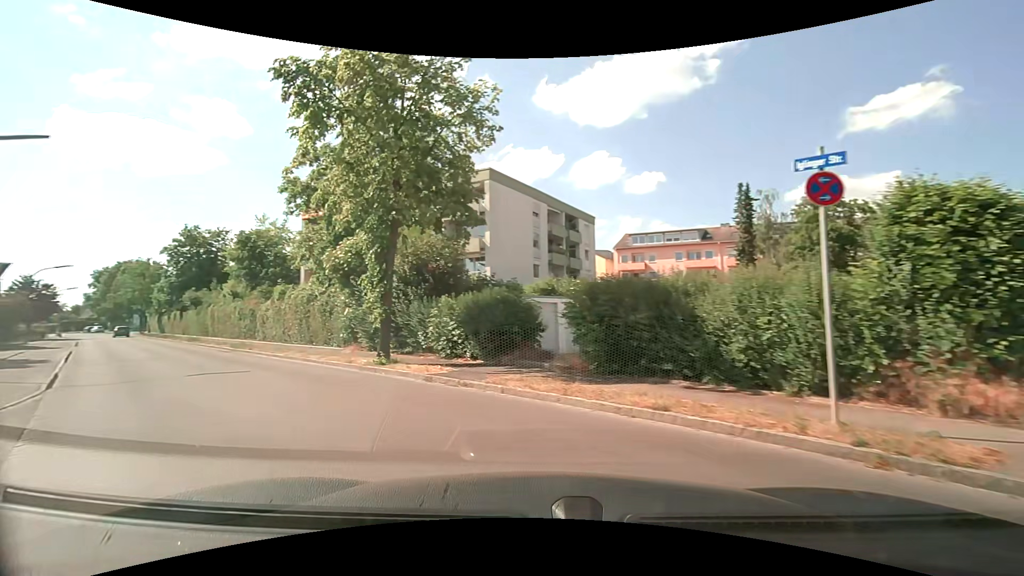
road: residential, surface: asphalt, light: Day
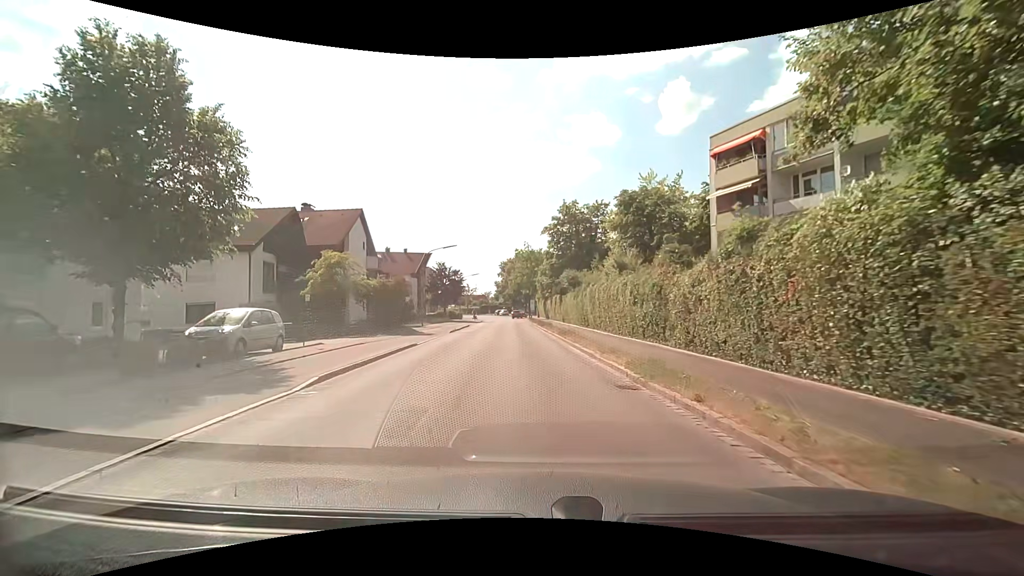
(-9.5, +16.8) m; -41°
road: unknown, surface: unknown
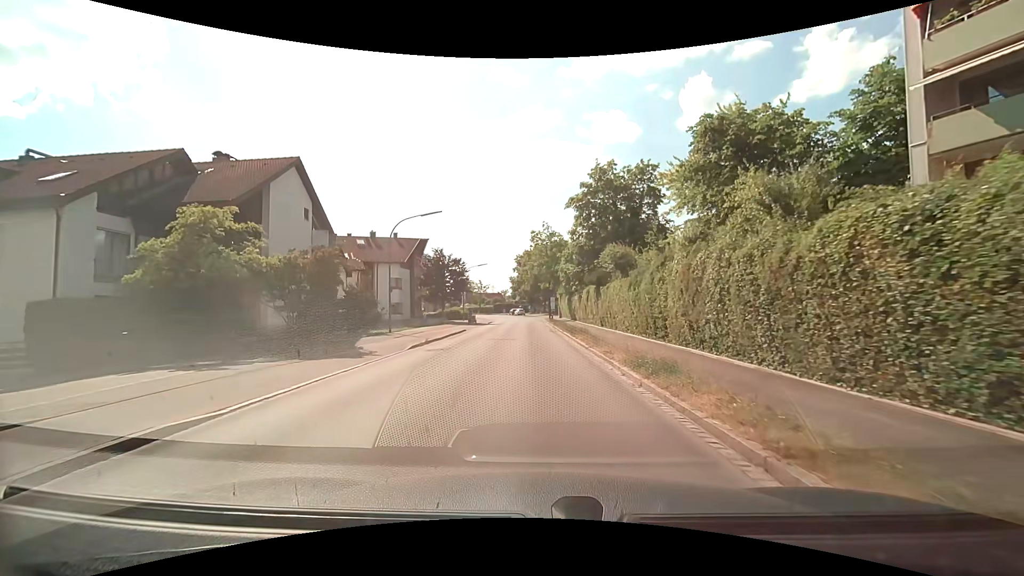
(-0.4, +15.4) m; -2°
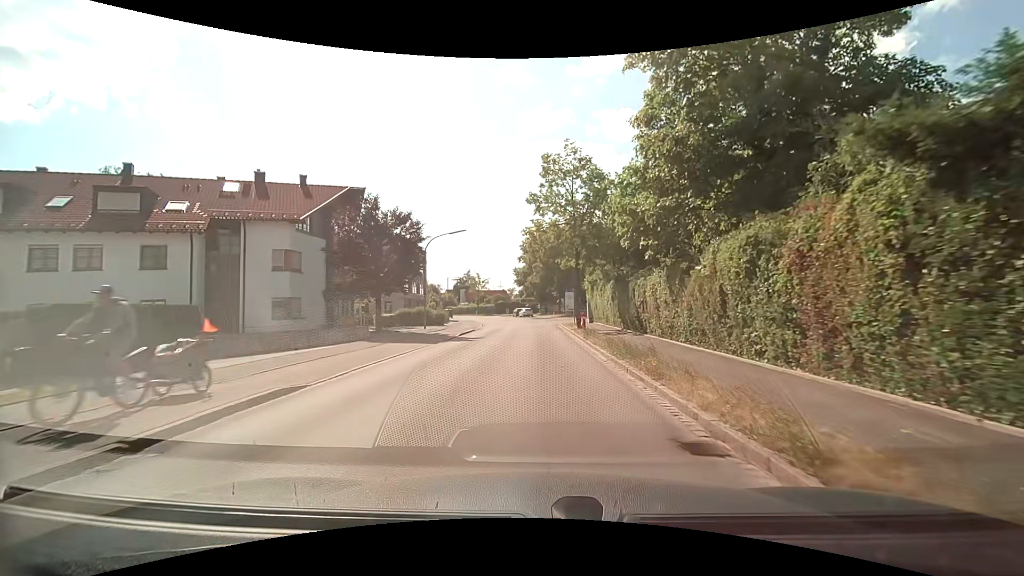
(-0.7, +27.1) m; -2°
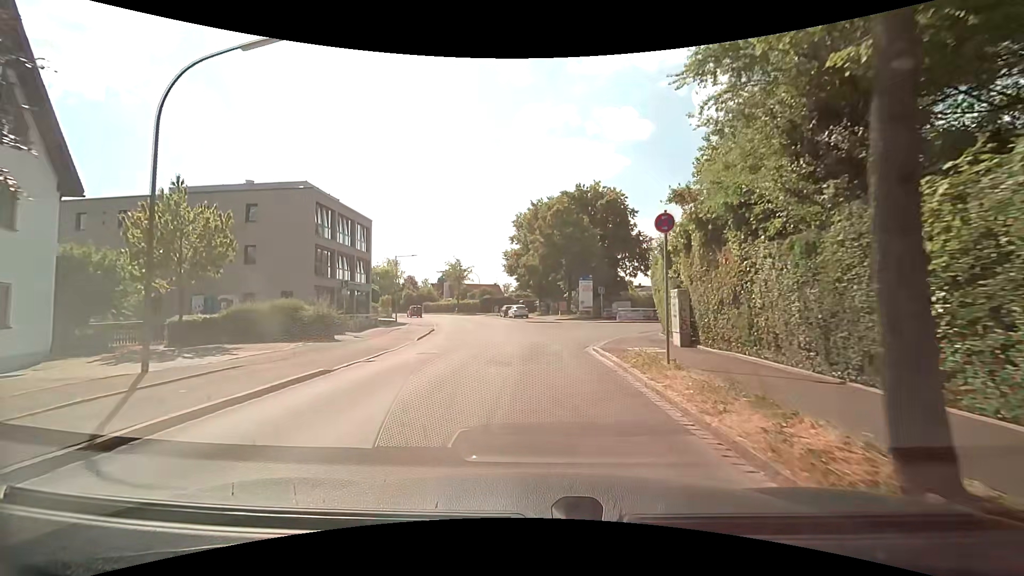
(+0.2, +26.2) m; 0°
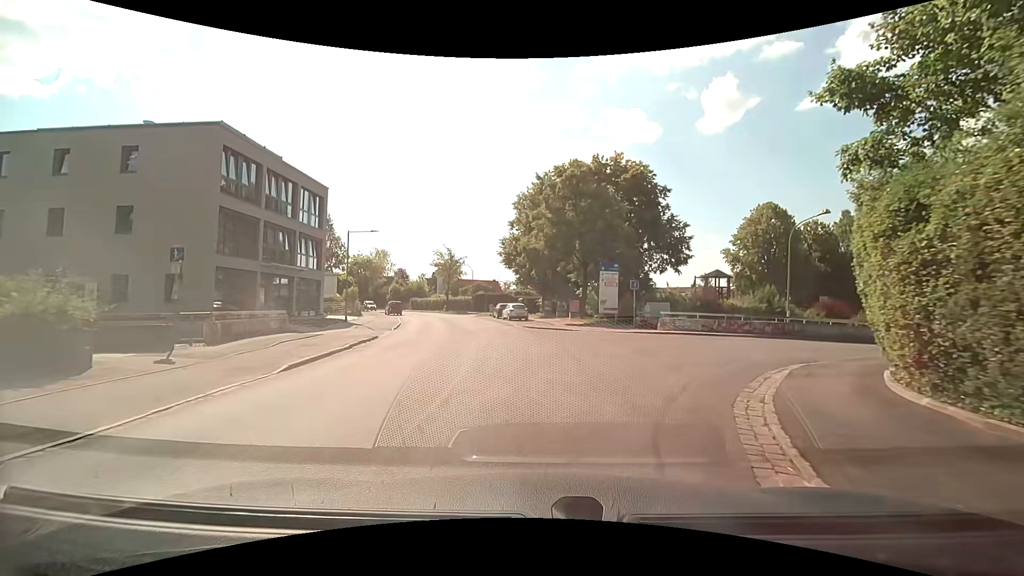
(-0.1, +12.6) m; -1°
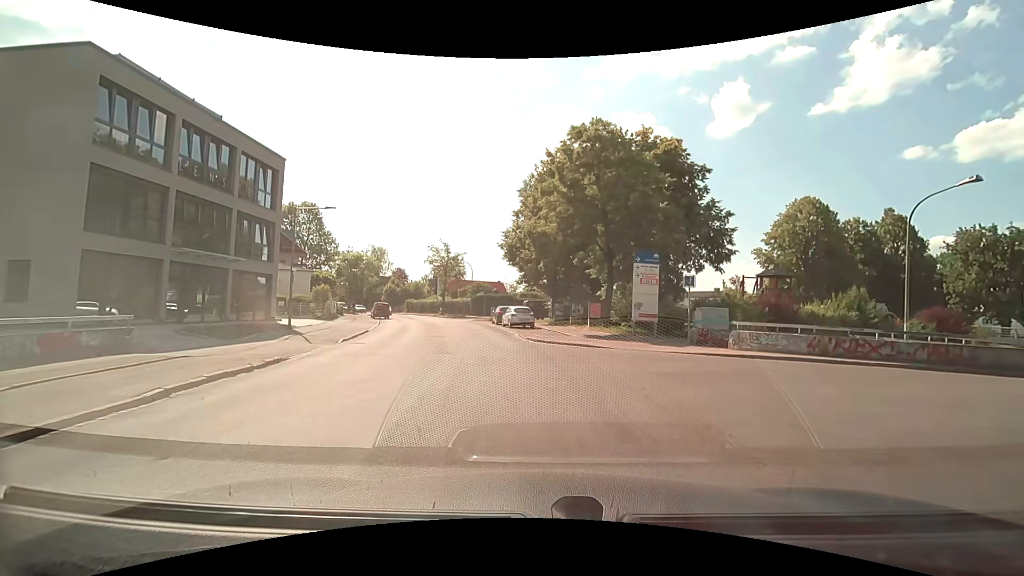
(0.0, +8.7) m; 0°
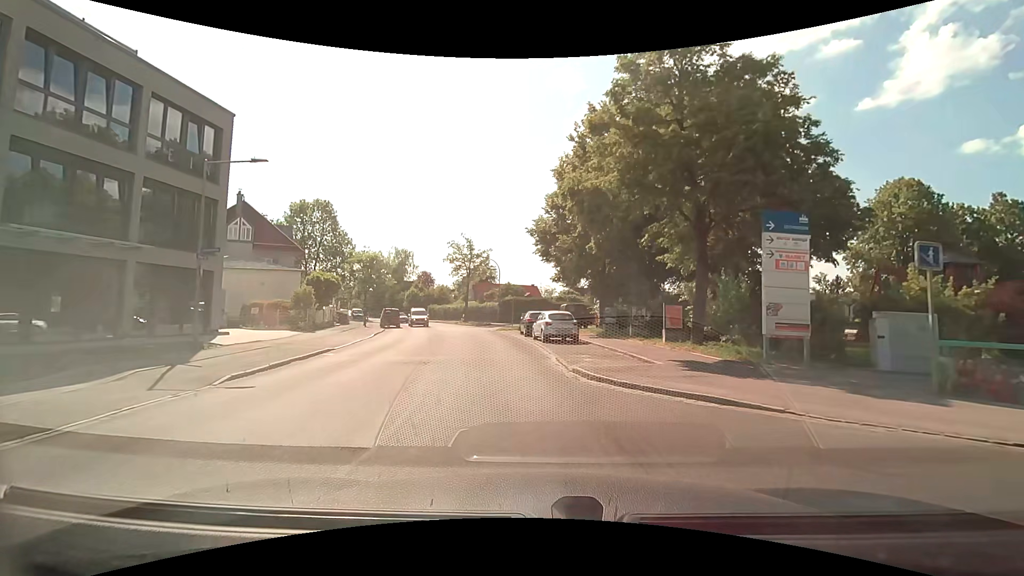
(-0.2, +10.4) m; -4°
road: tertiary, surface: asphalt
(-1, +10) (-2, +20) (-3, +30) (-5, +40) (-7, +49) (-11, +59) (-15, +68) (-20, +77) (-24, +86) (-29, +94) m
